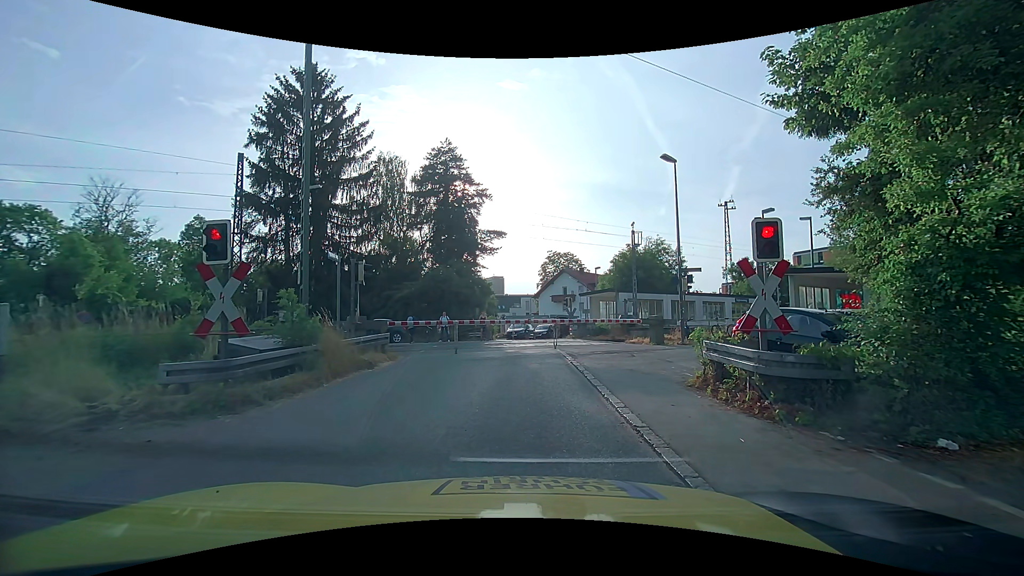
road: unclassified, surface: asphalt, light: Day
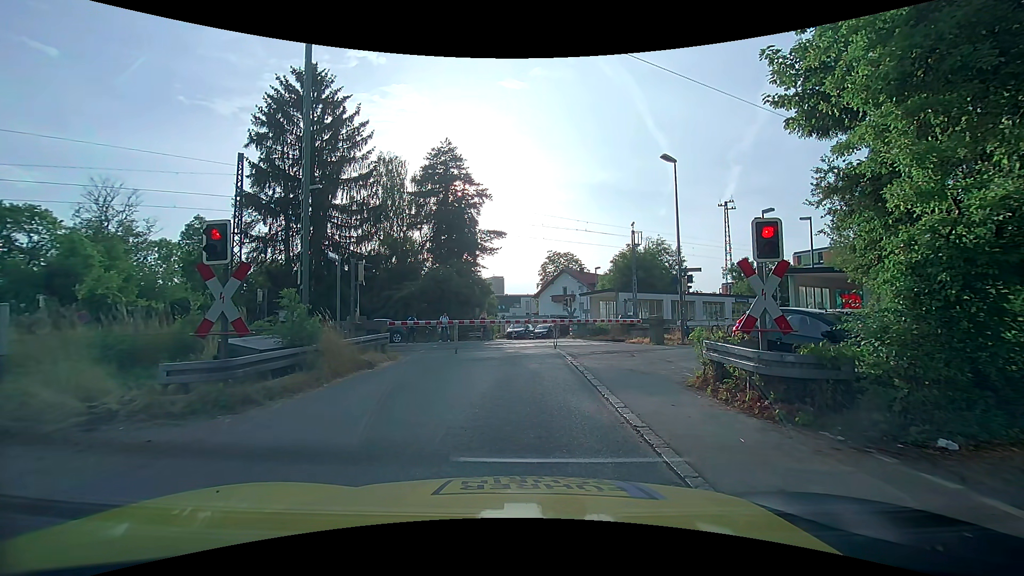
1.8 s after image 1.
(0.0, 0.0) m; 0°
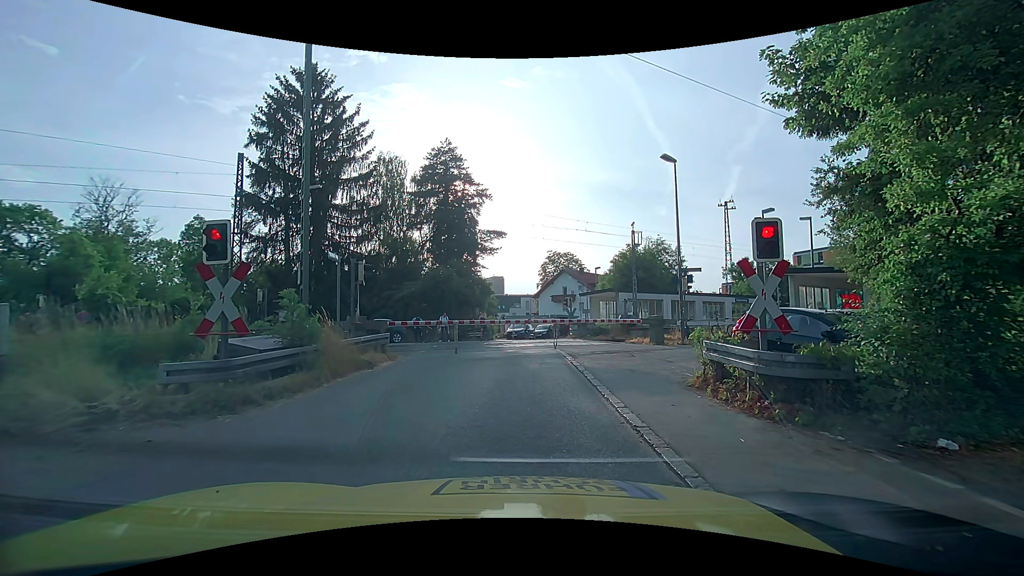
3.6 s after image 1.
(0.0, 0.0) m; 0°
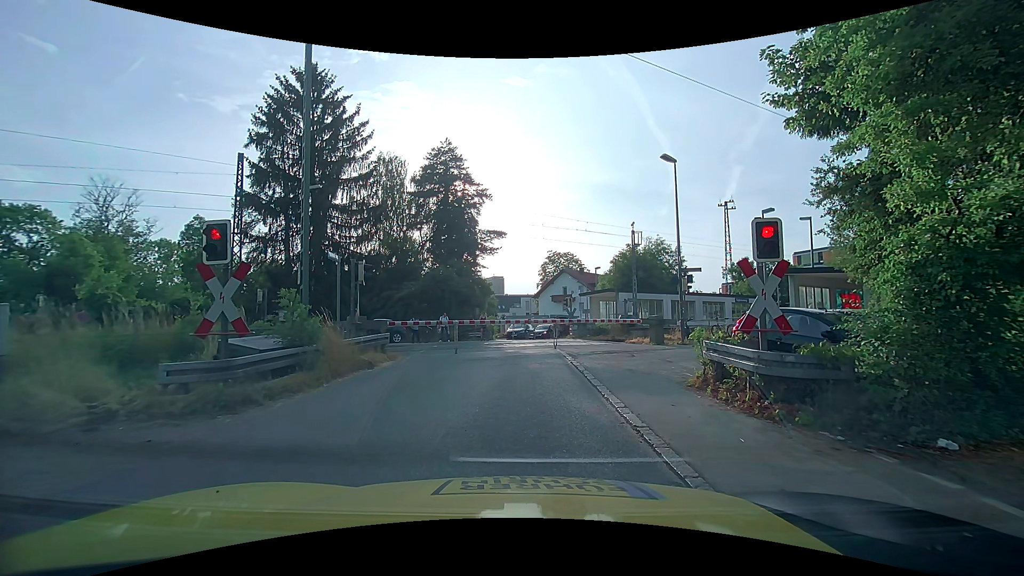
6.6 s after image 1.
(0.0, 0.0) m; 0°
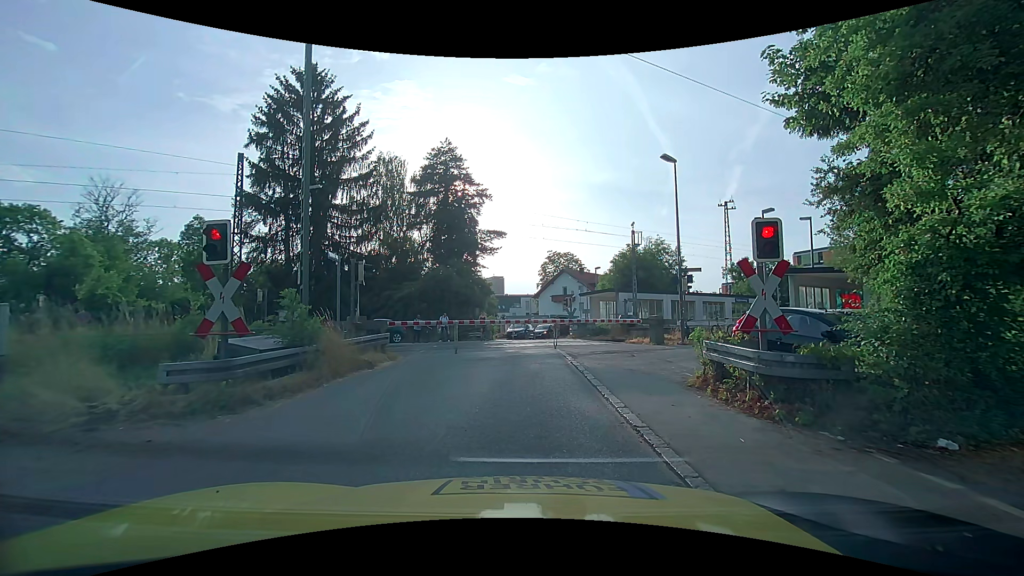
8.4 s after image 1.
(0.0, 0.0) m; 0°
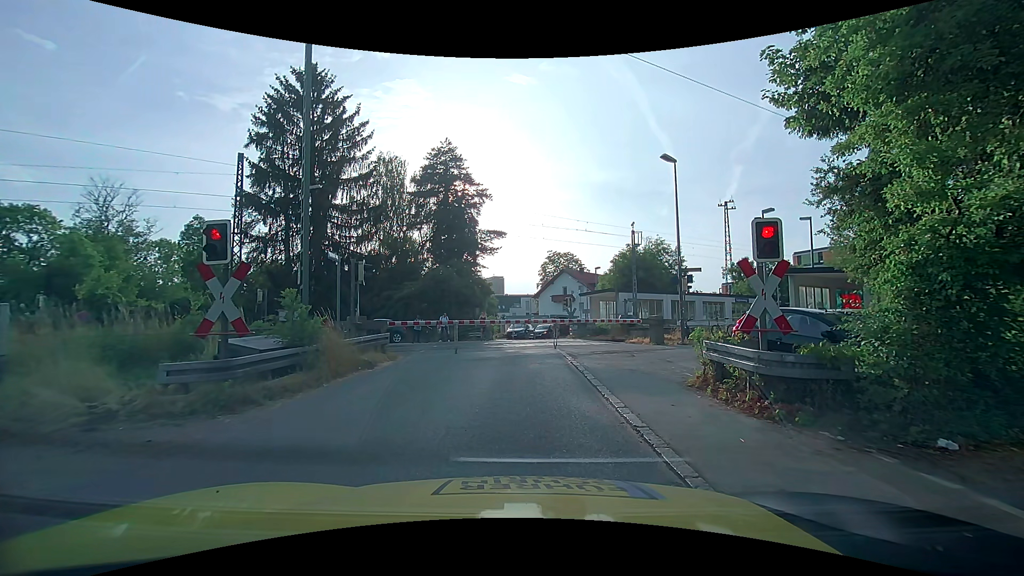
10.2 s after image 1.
(0.0, 0.0) m; 0°
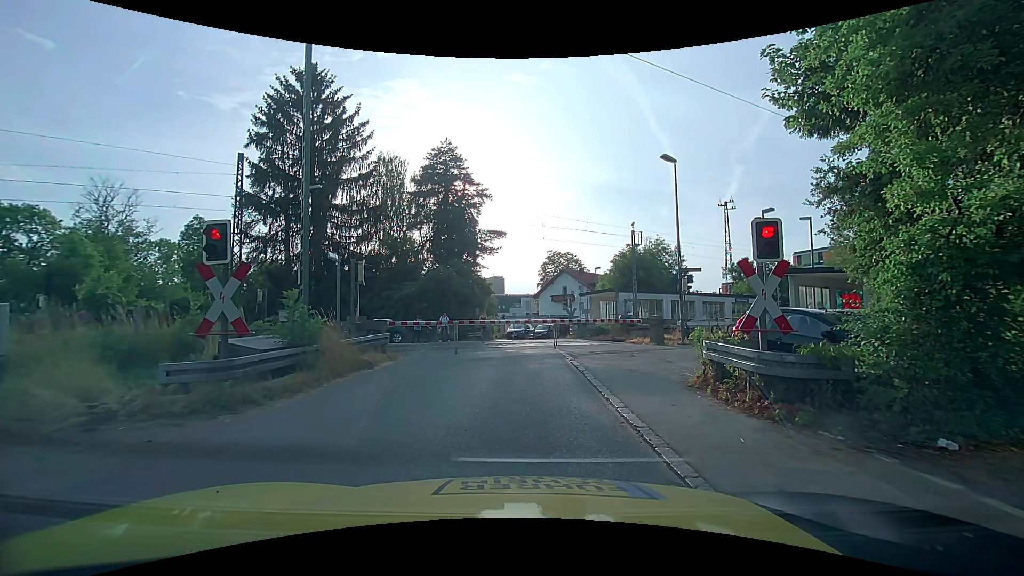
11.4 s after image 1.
(0.0, 0.0) m; 0°
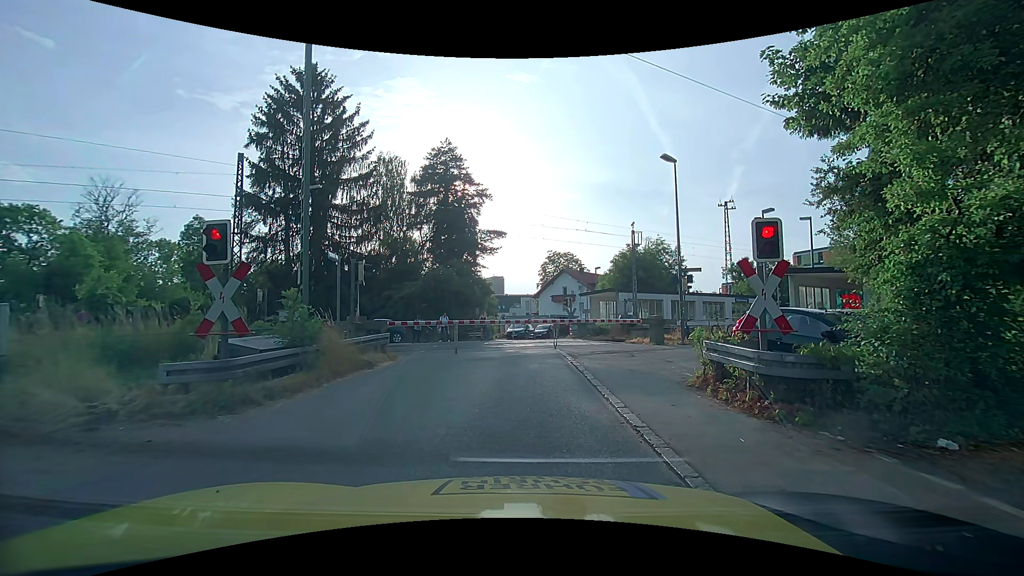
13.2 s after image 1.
(0.0, 0.0) m; 0°
